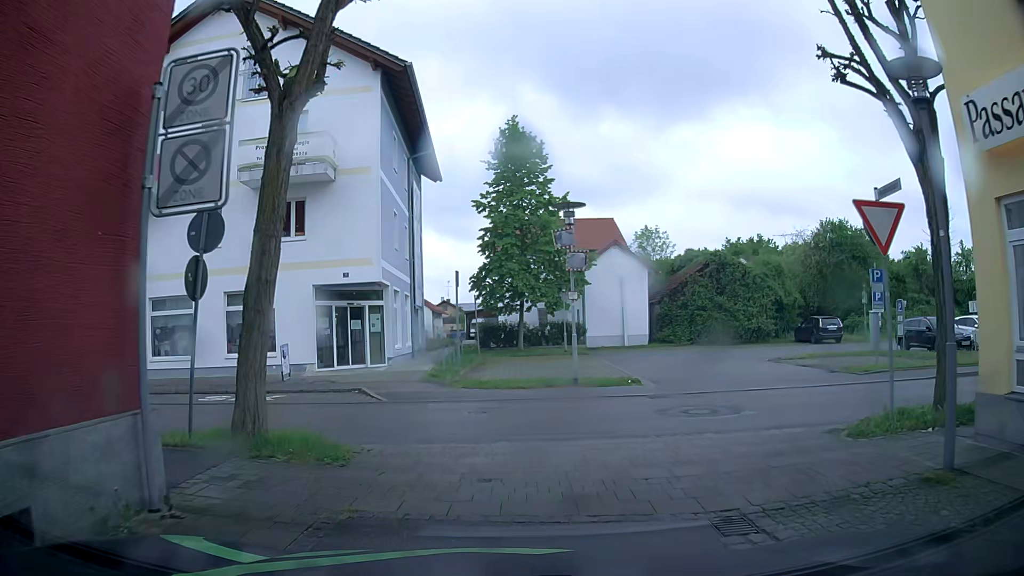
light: Day
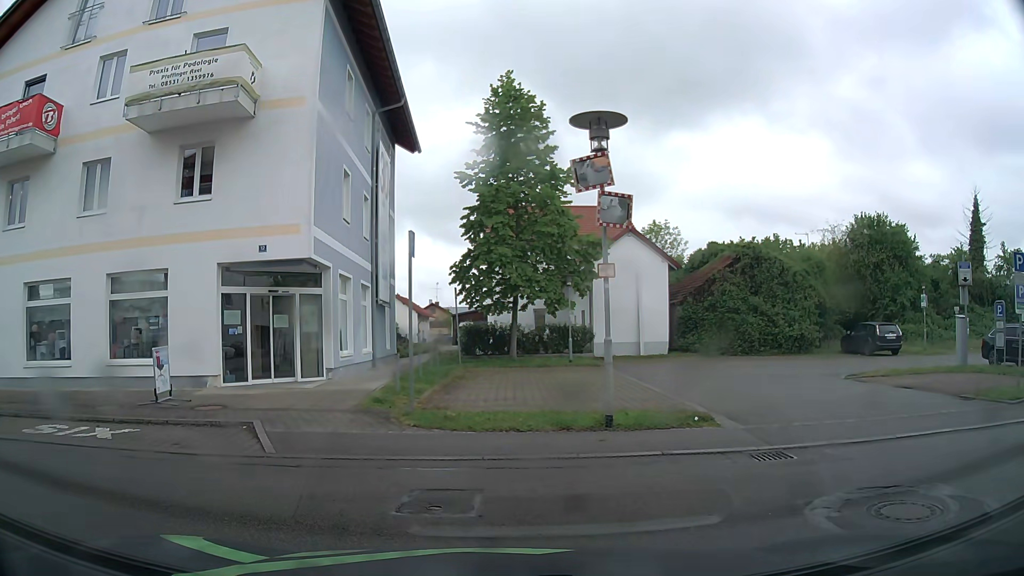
(0.0, +6.7) m; 0°
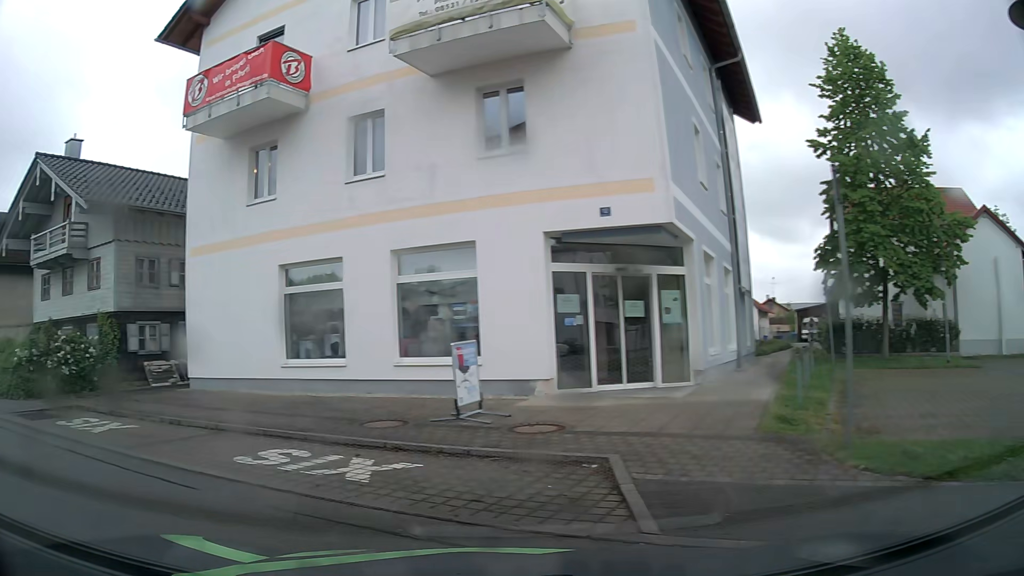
(-0.8, +4.2) m; -26°
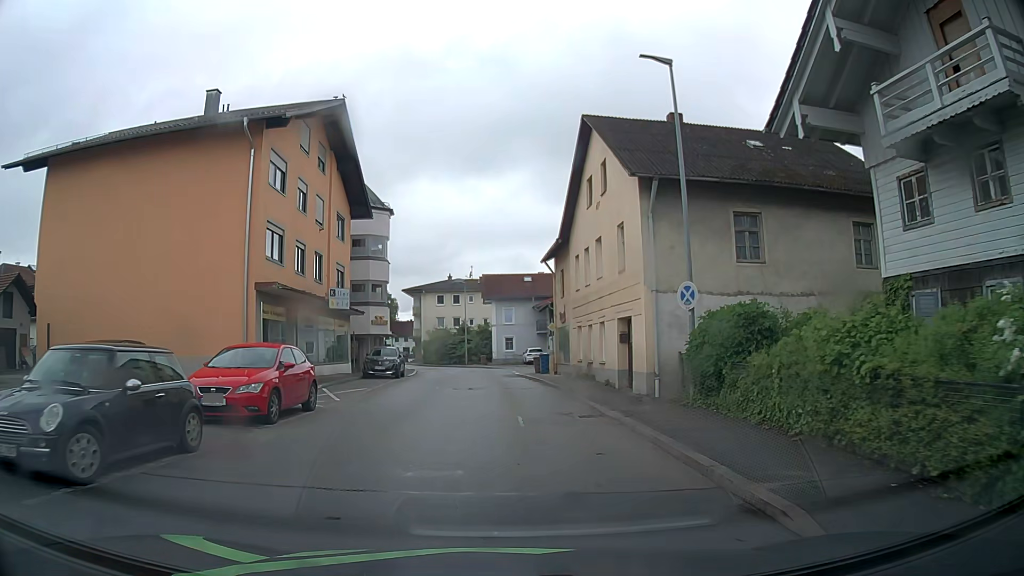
(-11.7, +10.0) m; -64°
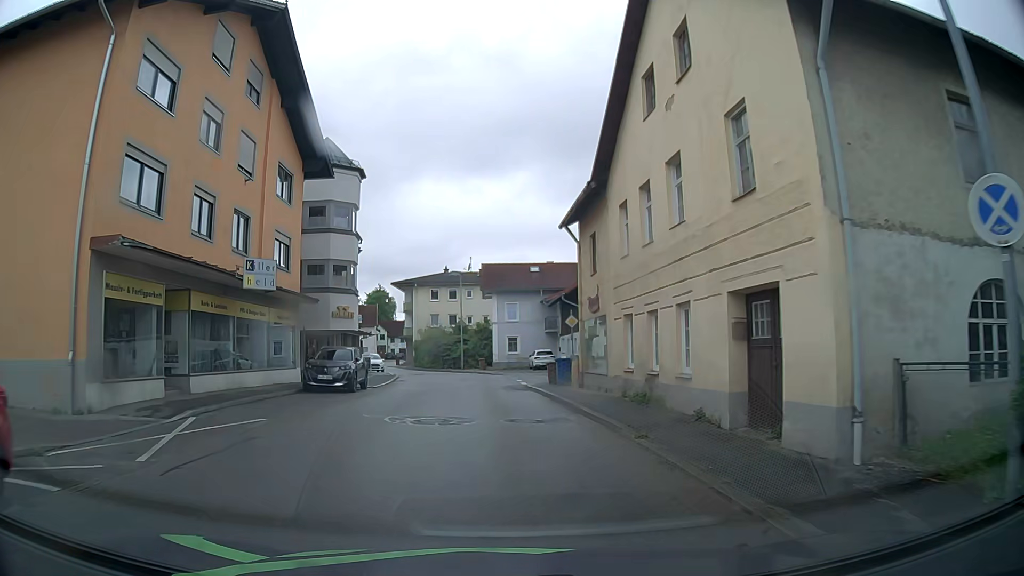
(-0.1, +10.4) m; 0°
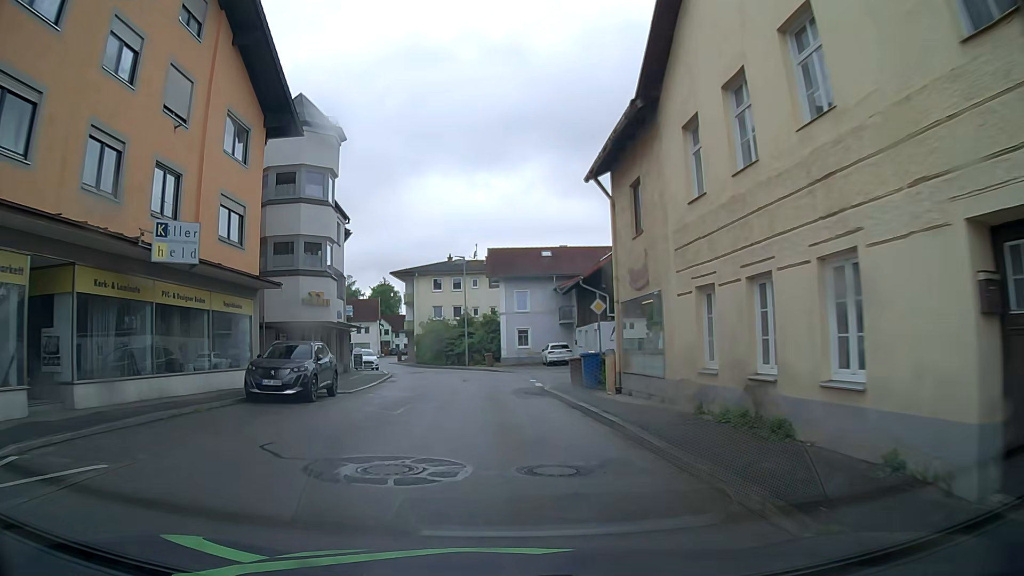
(-0.1, +6.0) m; -2°
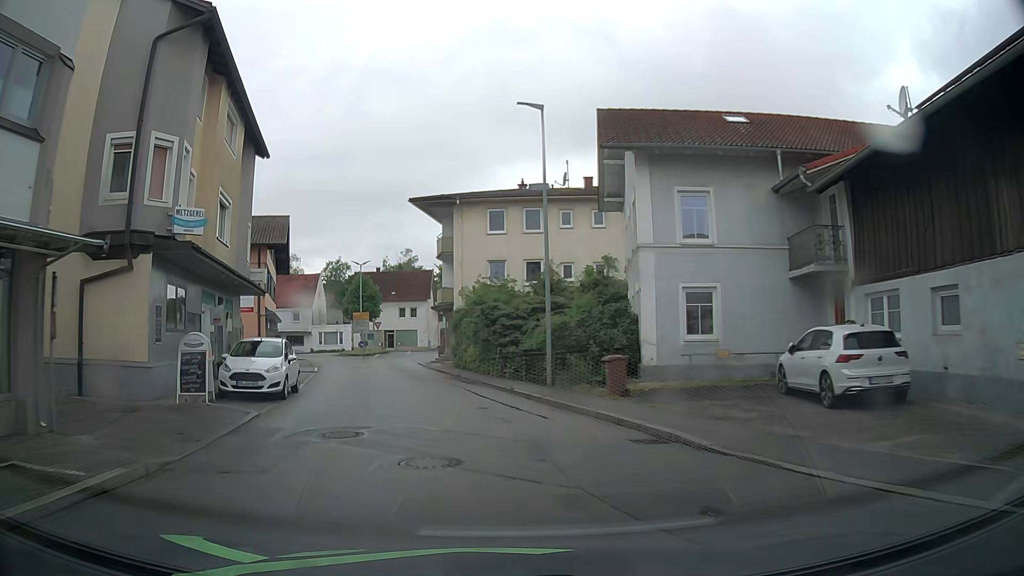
(-0.9, +31.8) m; -6°
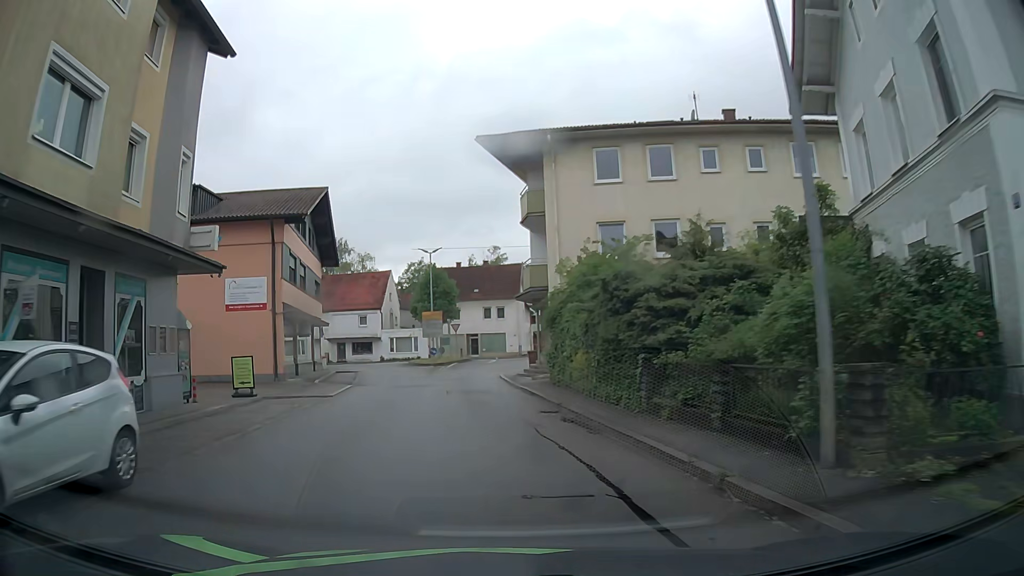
(-0.8, +12.6) m; -7°
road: unclassified
